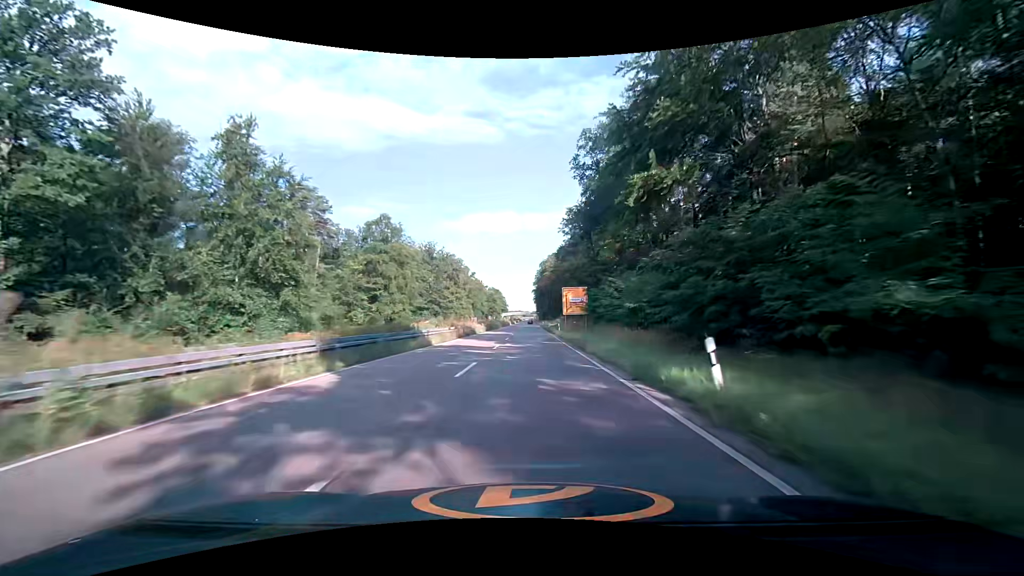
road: trunk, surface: asphalt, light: Day
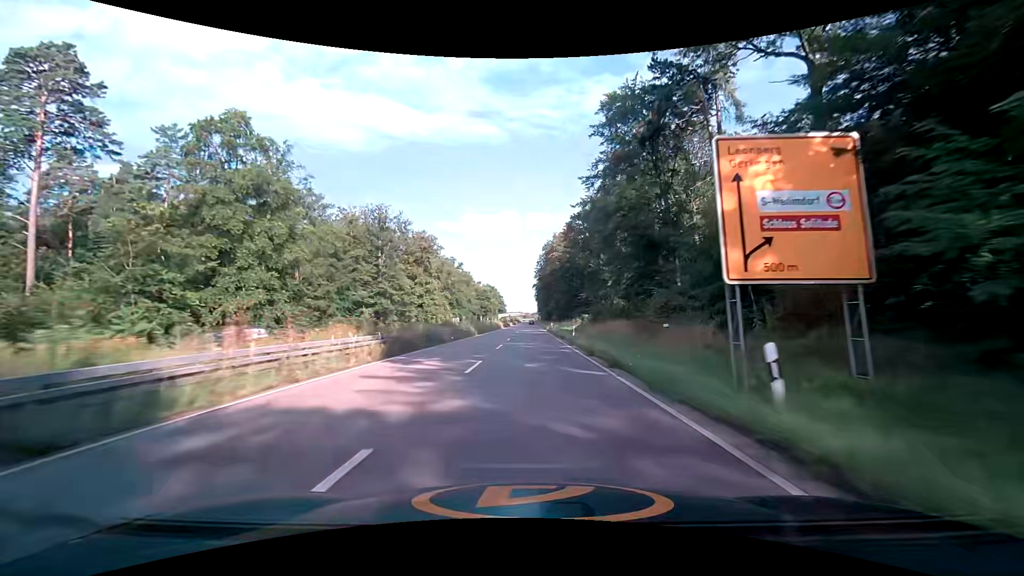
(+0.1, +46.8) m; 0°
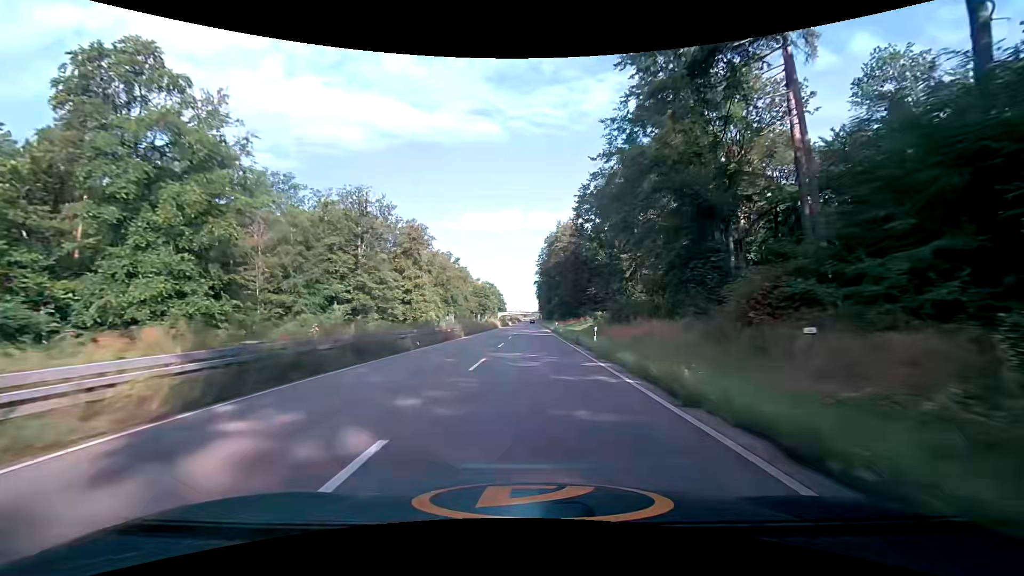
(0.0, +11.7) m; 0°
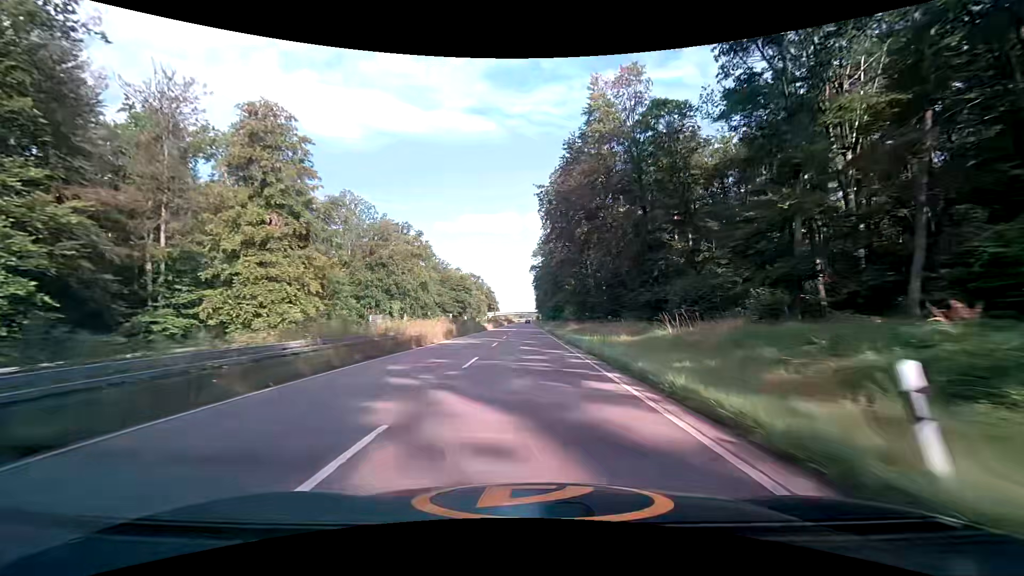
(+0.8, +59.0) m; 0°
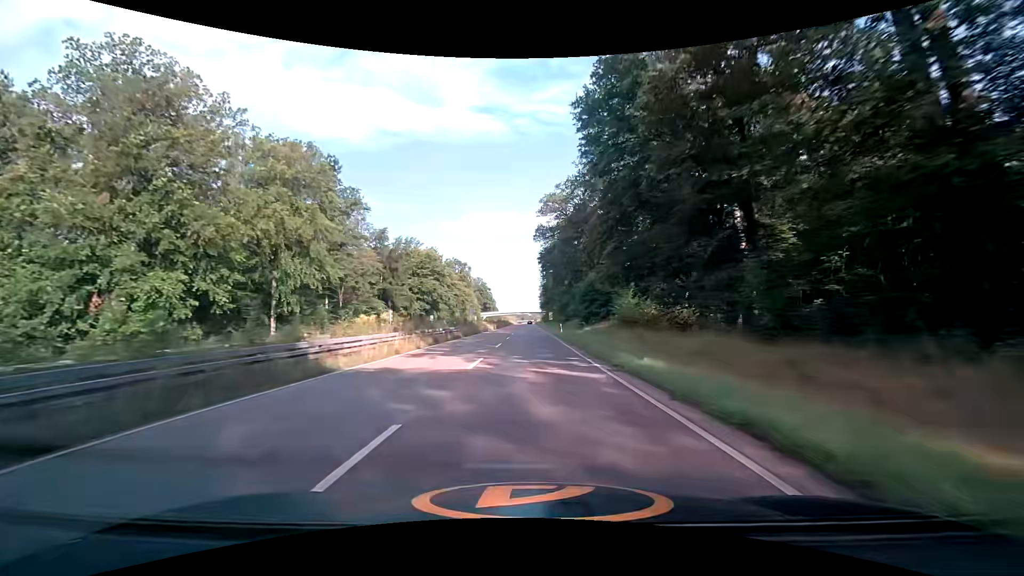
(0.0, +60.0) m; +1°
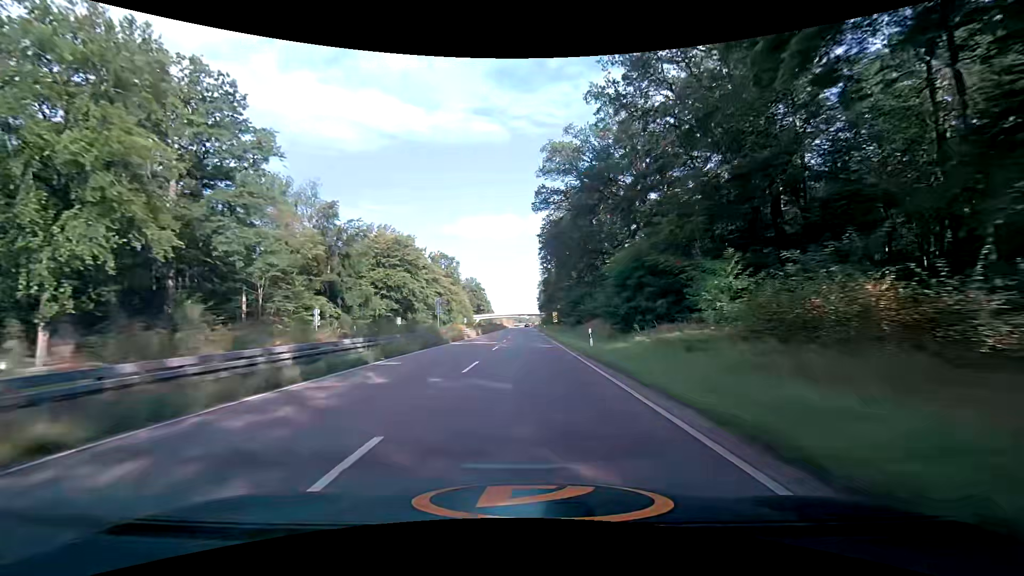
(-0.1, +24.4) m; 0°
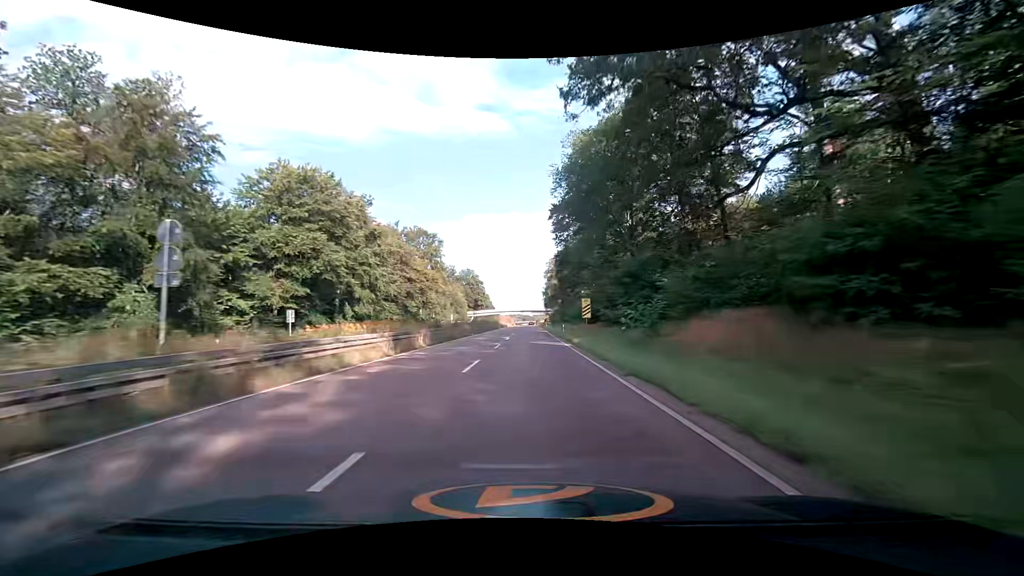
(0.0, +36.9) m; 0°
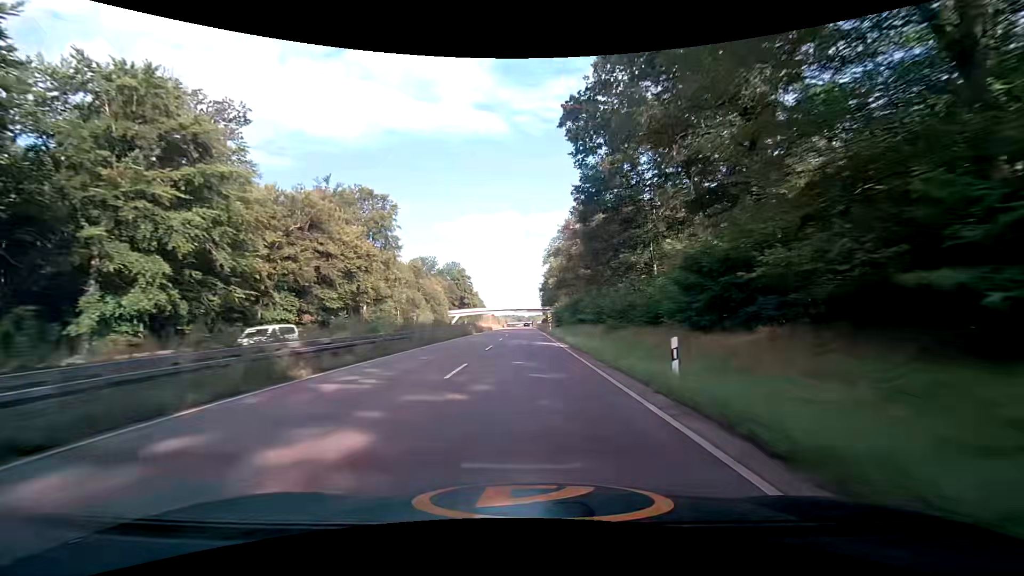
(+0.2, +37.2) m; 0°
(0, +10) (0, +20) (0, +30) (0, +40) (0, +50) (0, +60) (0, +70) (0, +80) (0, +90) (0, +100) m
